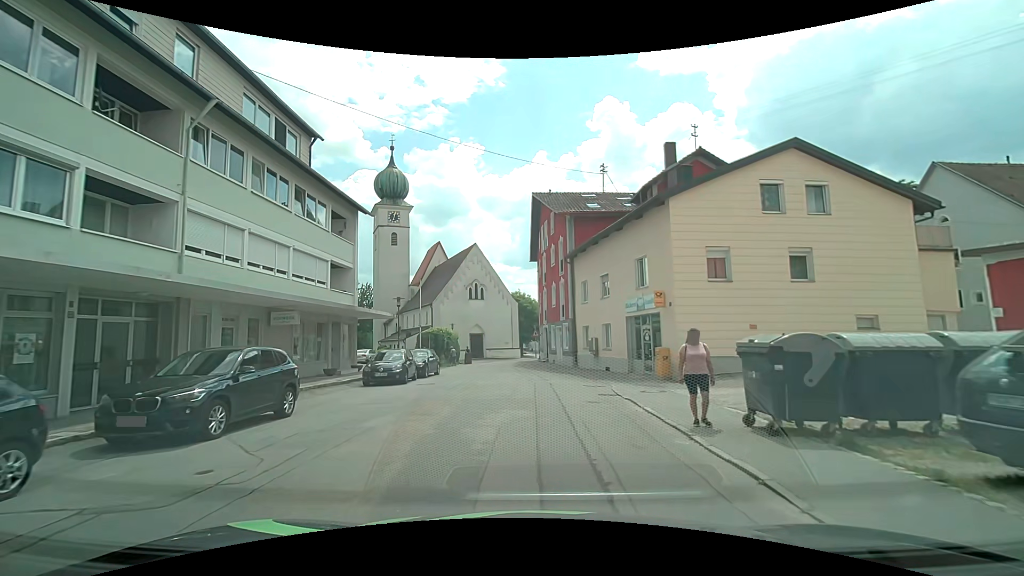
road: residential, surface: asphalt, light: Day
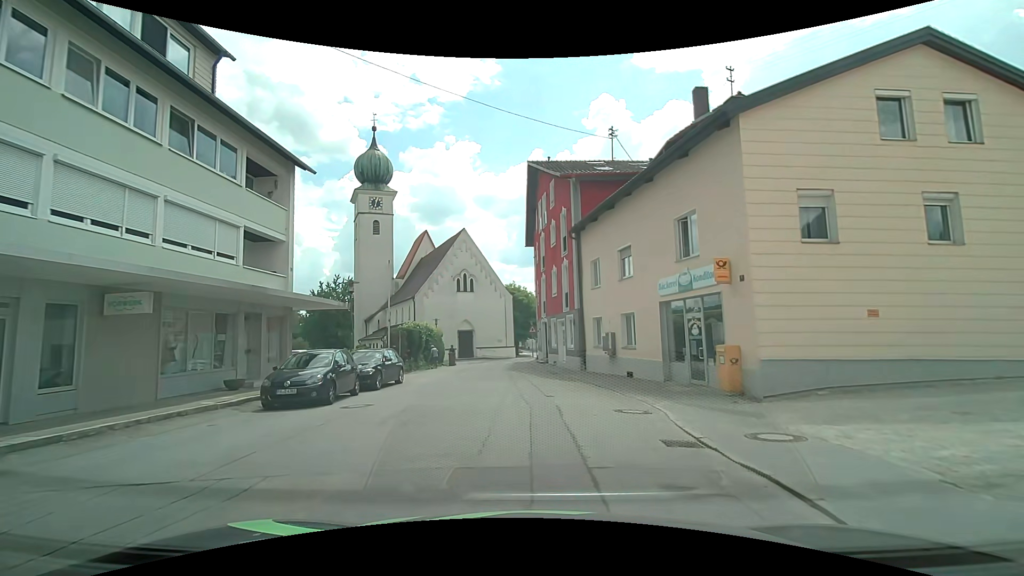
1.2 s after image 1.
(0.0, +7.4) m; -1°
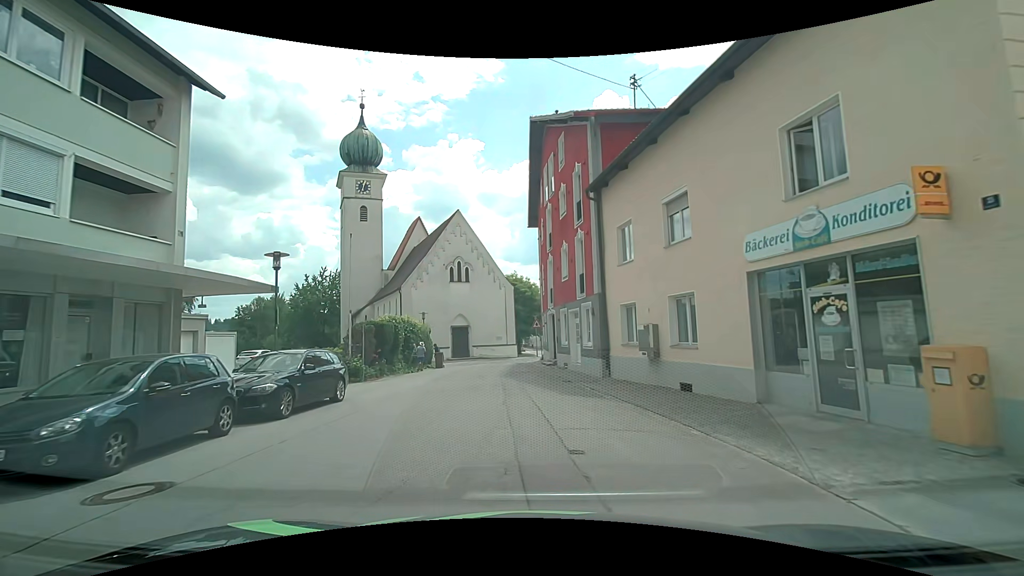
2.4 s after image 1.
(0.0, +7.1) m; +1°
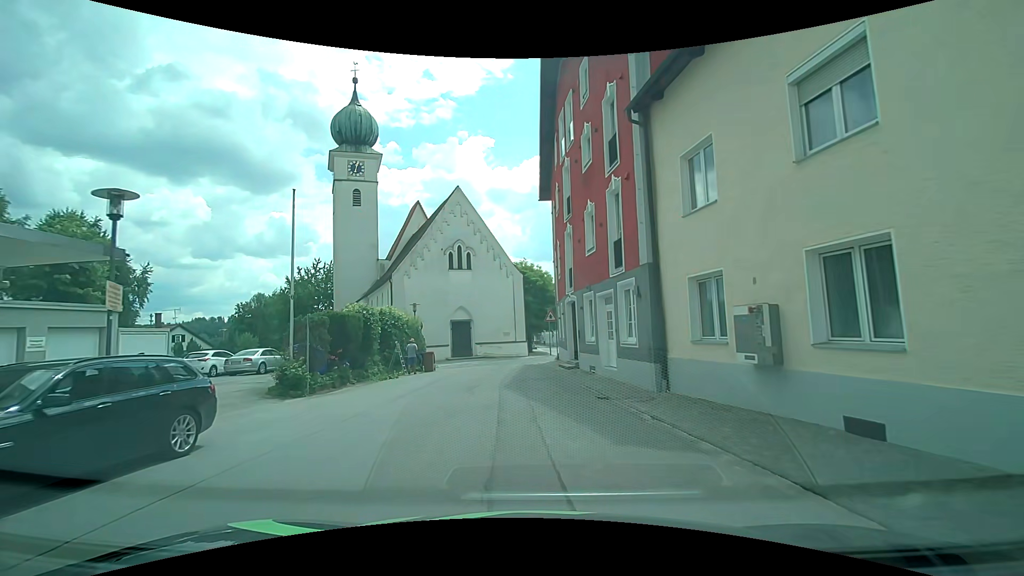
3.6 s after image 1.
(-0.1, +6.8) m; 0°
